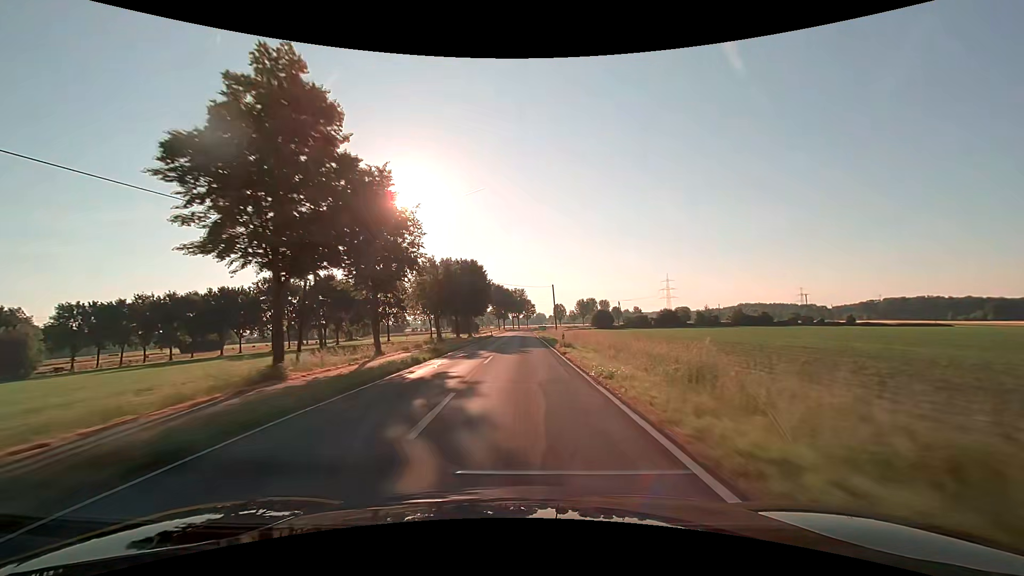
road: secondary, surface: asphalt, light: Day
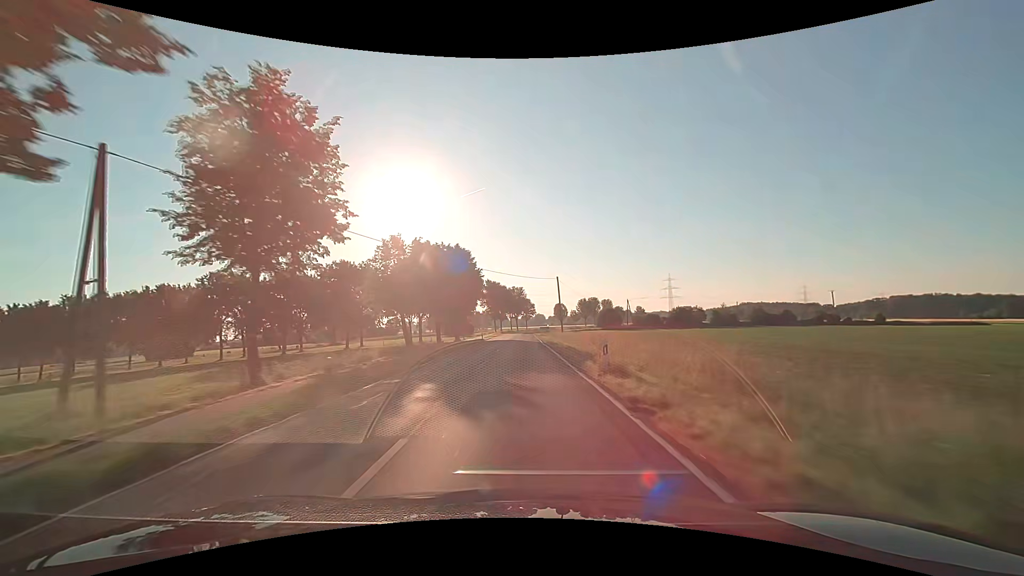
(0.0, +15.8) m; 0°
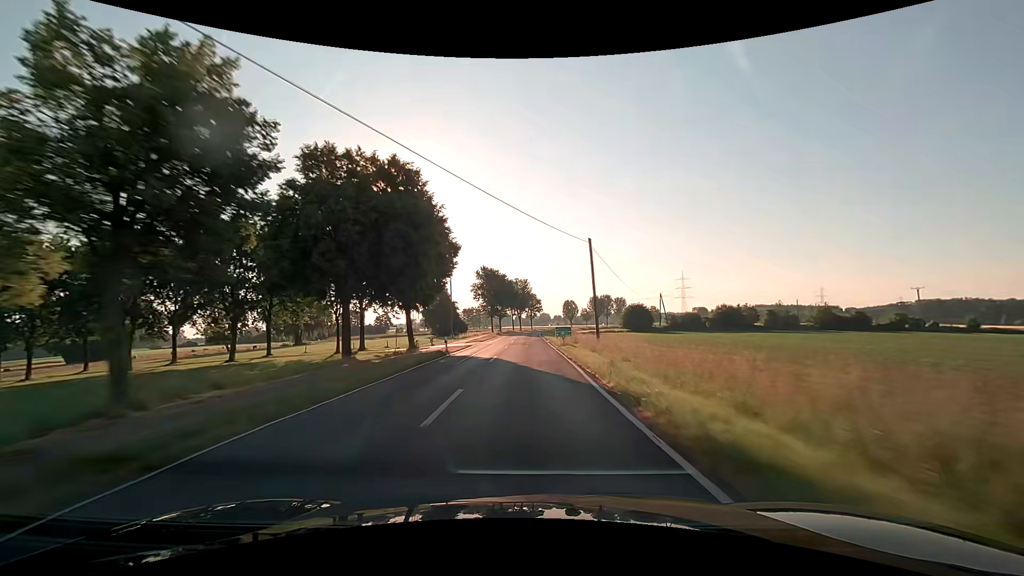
(-0.1, +31.6) m; -1°
